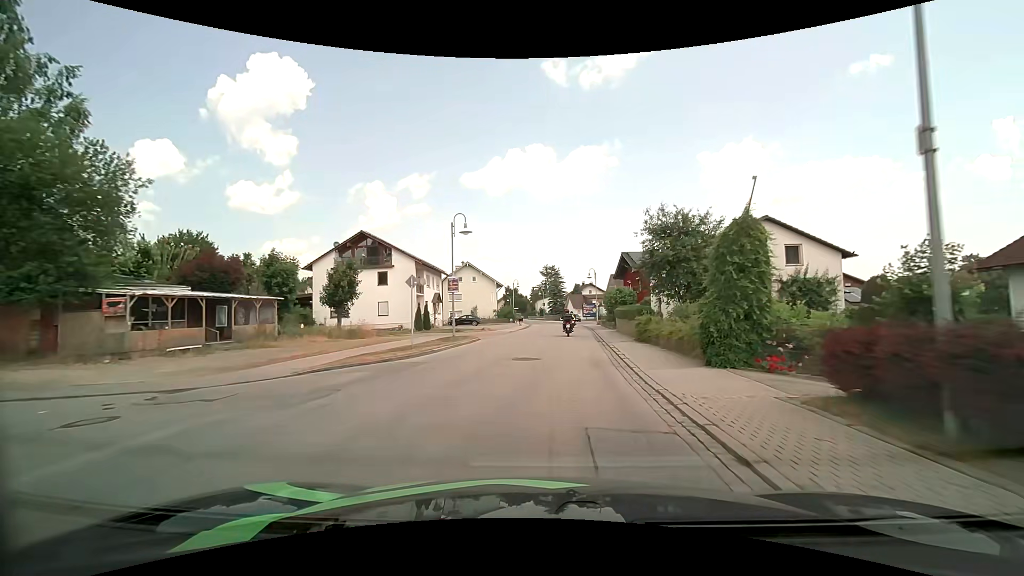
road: secondary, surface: asphalt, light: Day
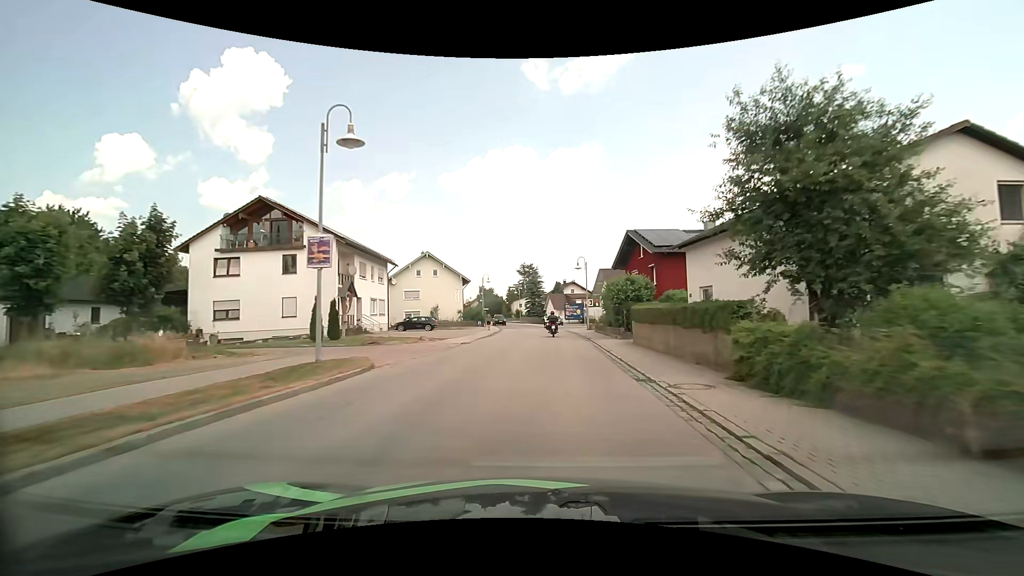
(+0.3, +14.7) m; +3°
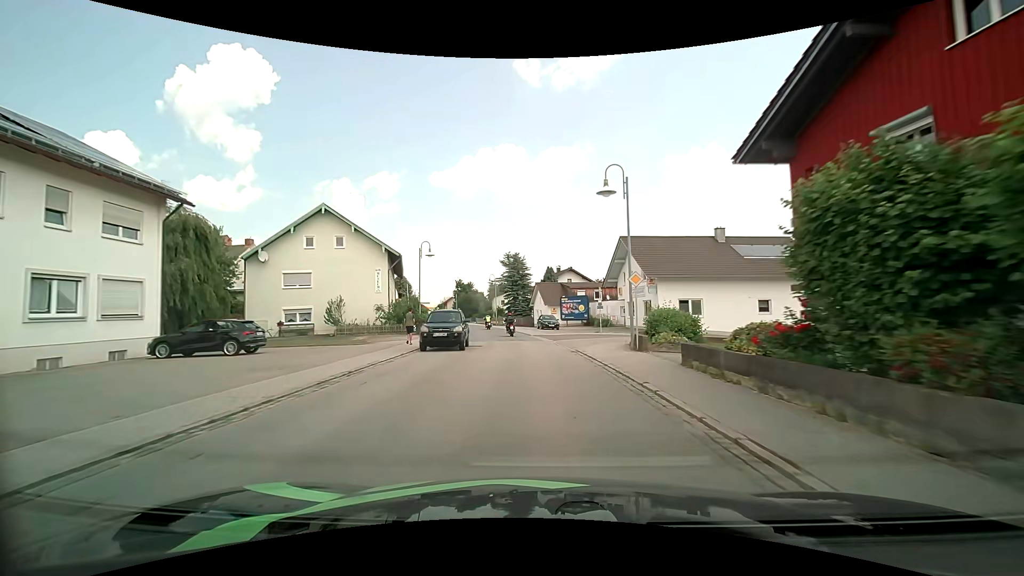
(+0.6, +29.3) m; +1°
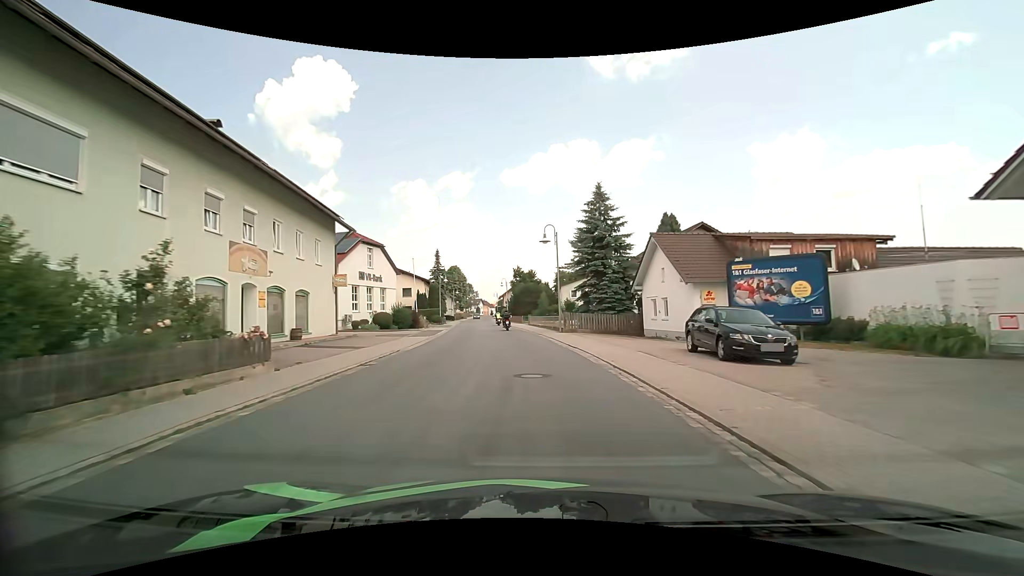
(-2.5, +35.7) m; -8°
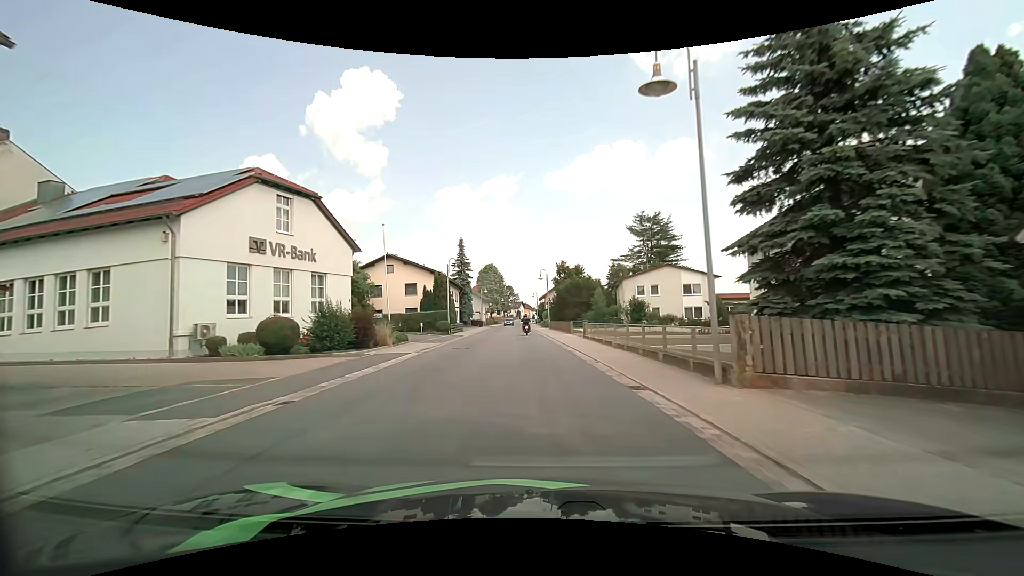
(-1.0, +22.4) m; -5°
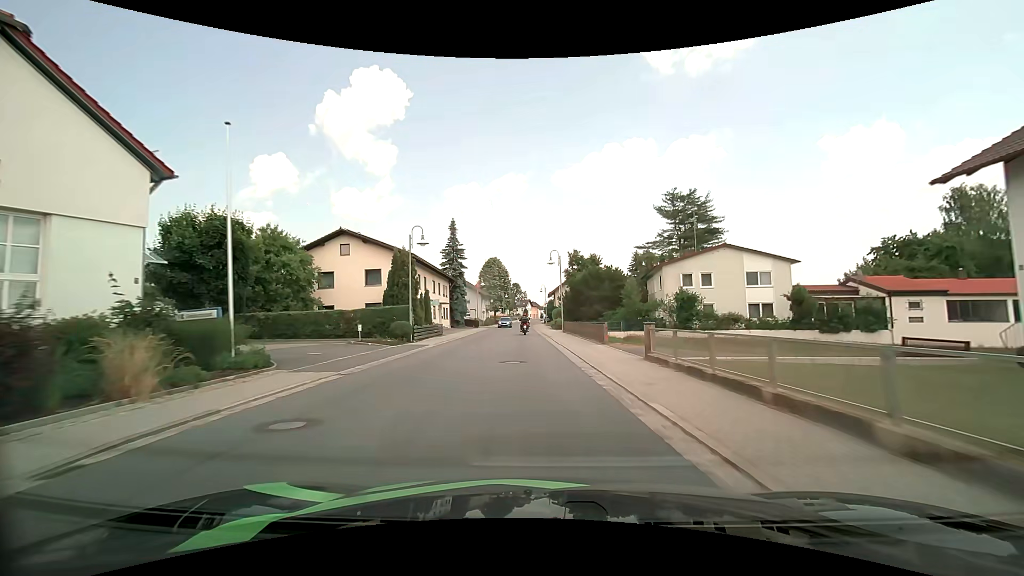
(-0.1, +16.0) m; -1°
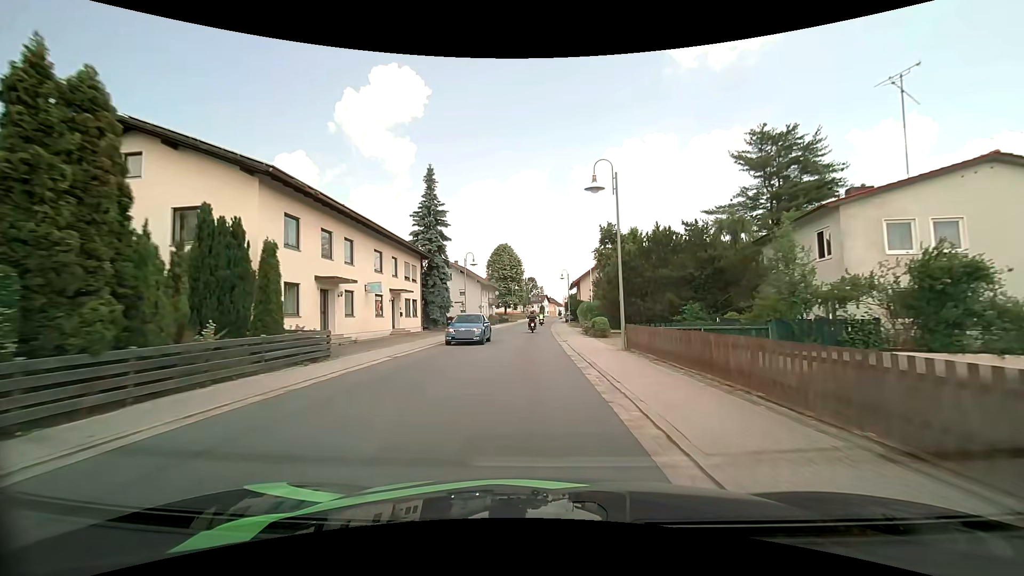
(-0.4, +24.2) m; -2°
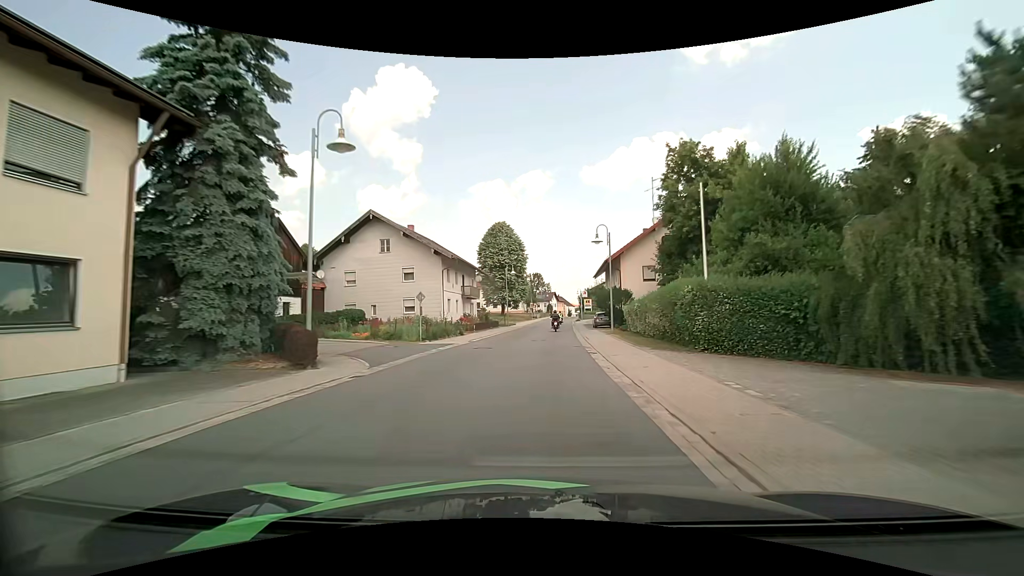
(-0.4, +31.8) m; -1°
(0, +10) (0, +20) (0, +30) (+1, +40) (+1, +50) (+2, +60) (+3, +70) (+3, +80) (+4, +90) (+4, +100) m
